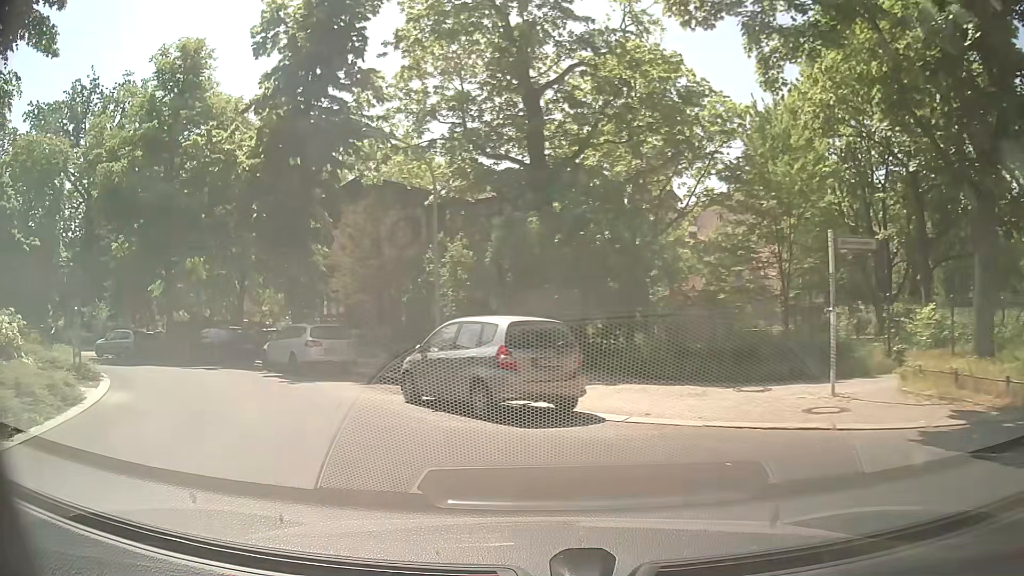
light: Day
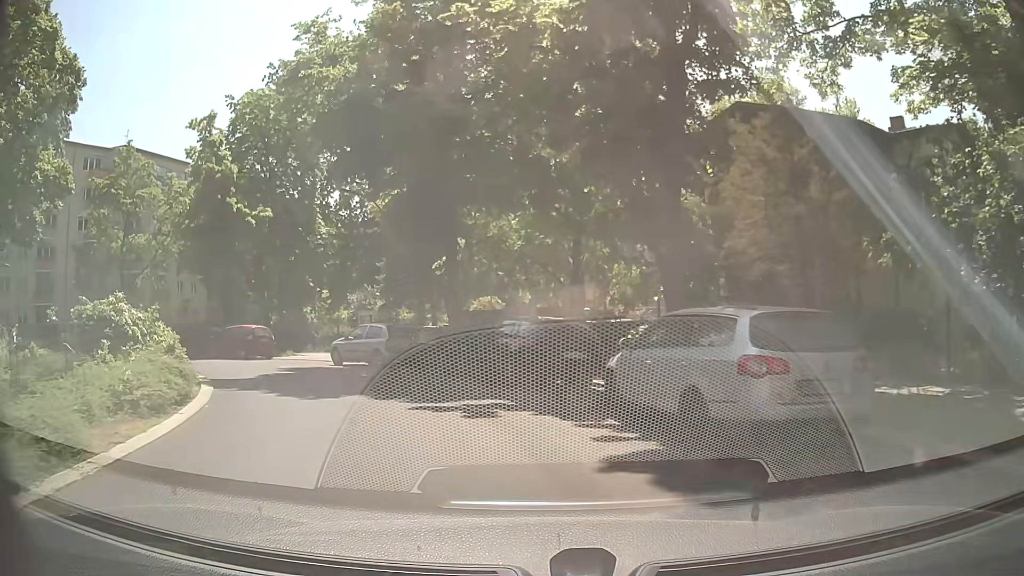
(-3.9, +12.1) m; -30°
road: residential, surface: asphalt
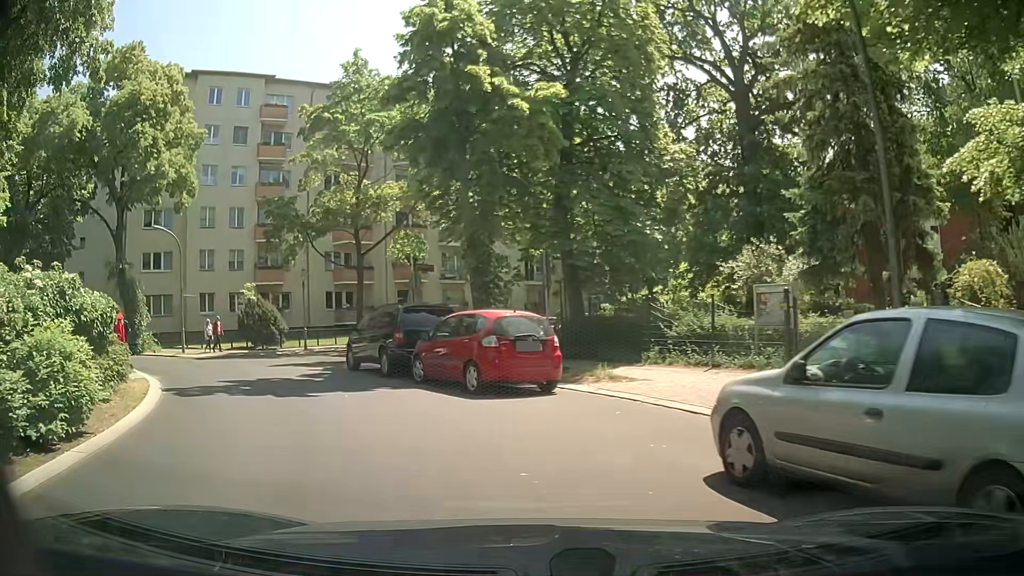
(-4.3, +17.3) m; -29°
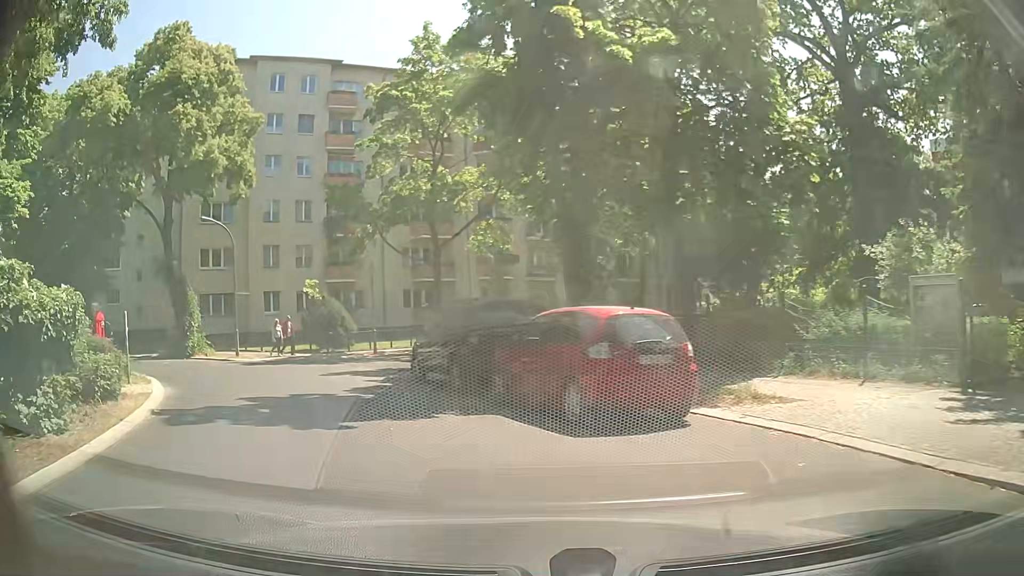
(-0.2, +3.6) m; -9°
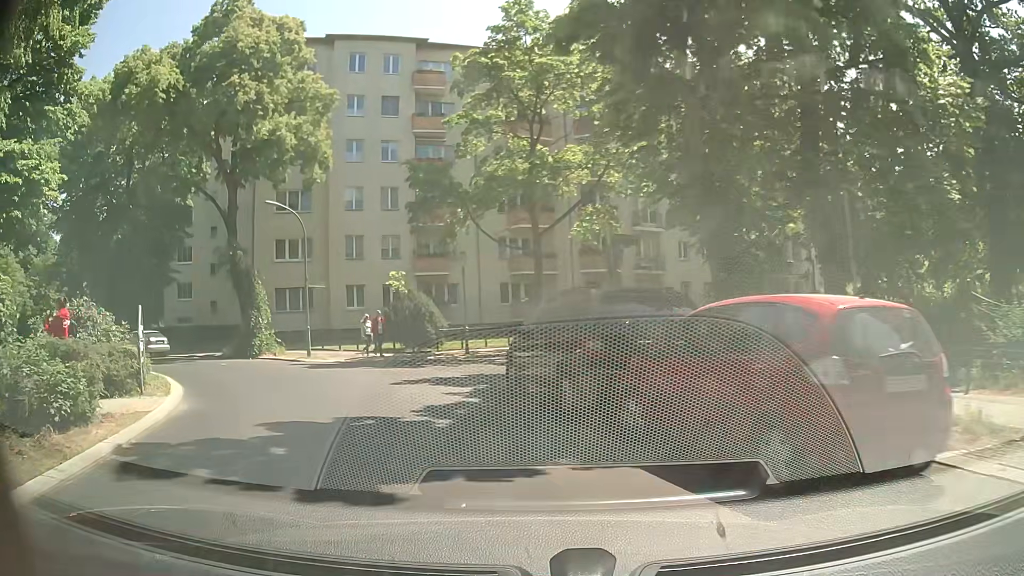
(-0.2, +3.6) m; -7°
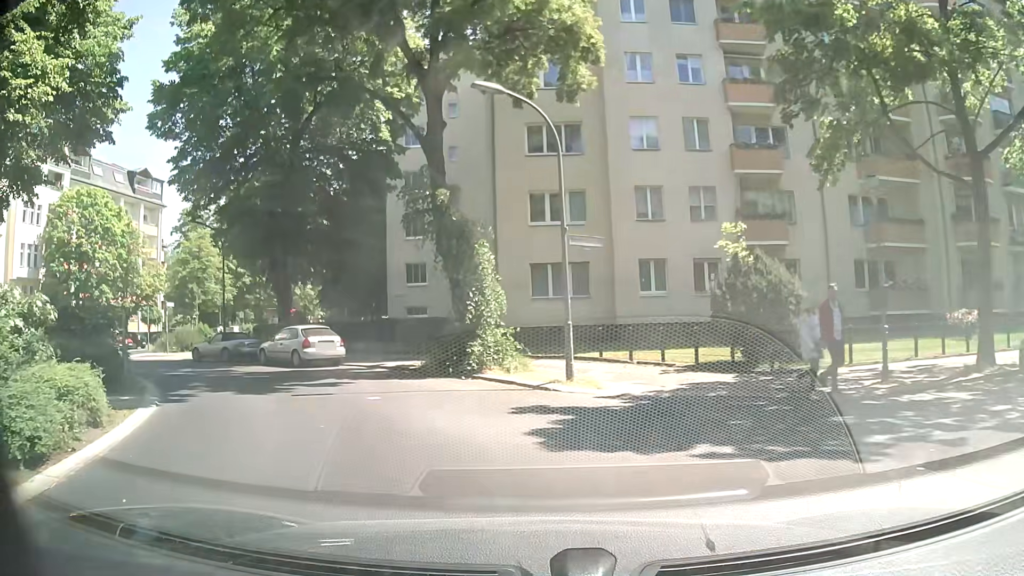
(-3.2, +13.1) m; -27°
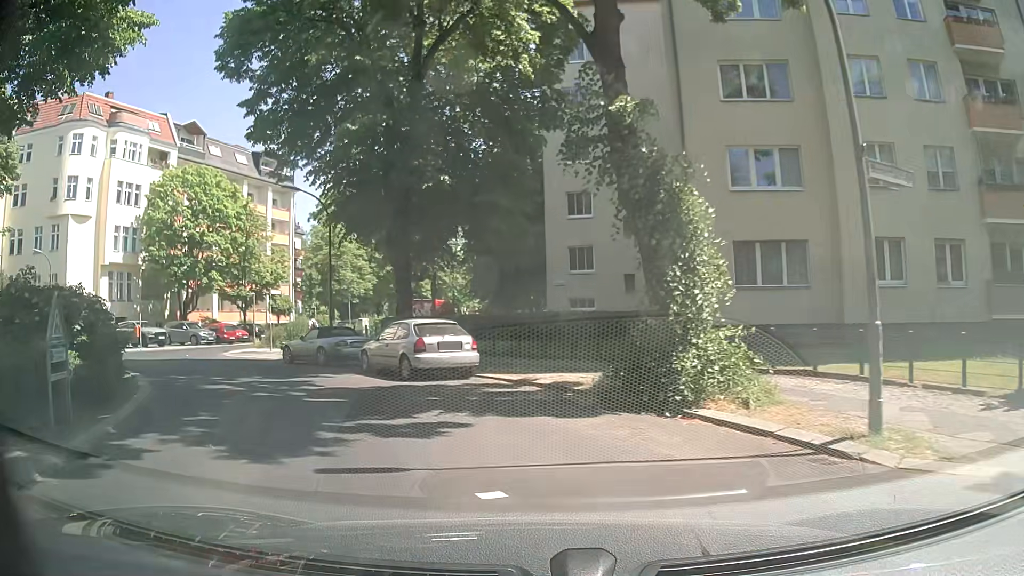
(-0.6, +7.0) m; -11°
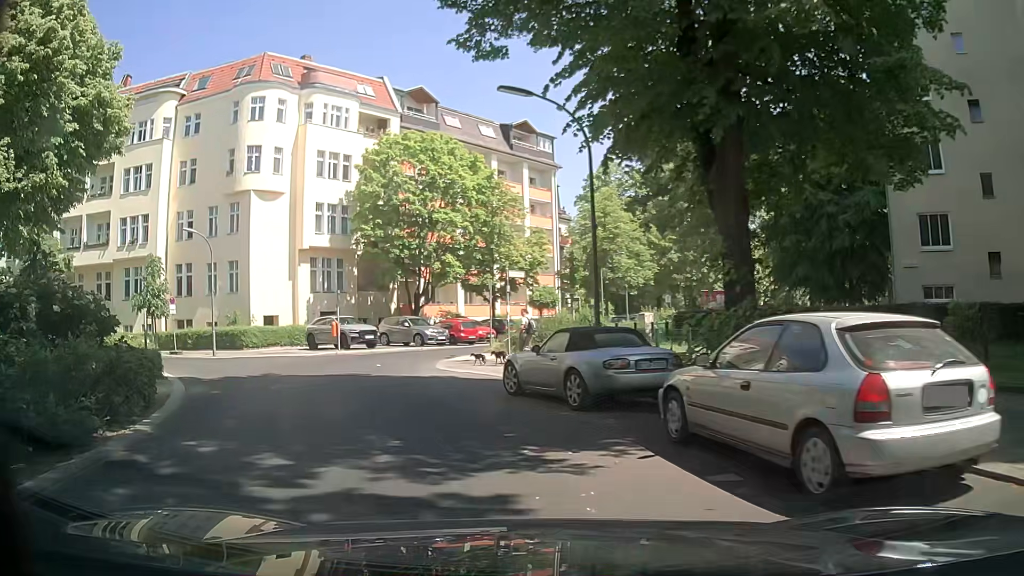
(-2.2, +10.3) m; -23°
